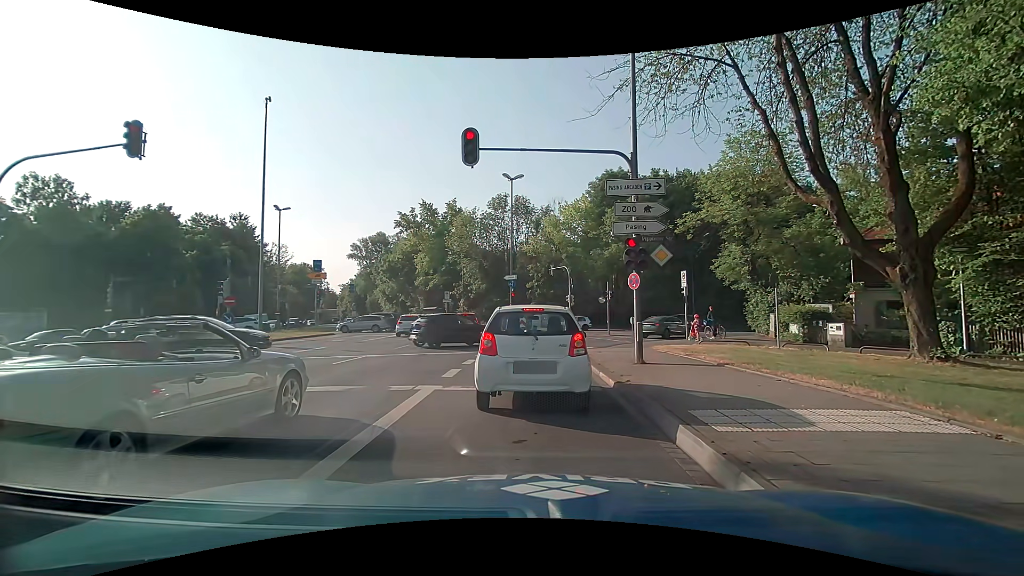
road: primary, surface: asphalt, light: Day
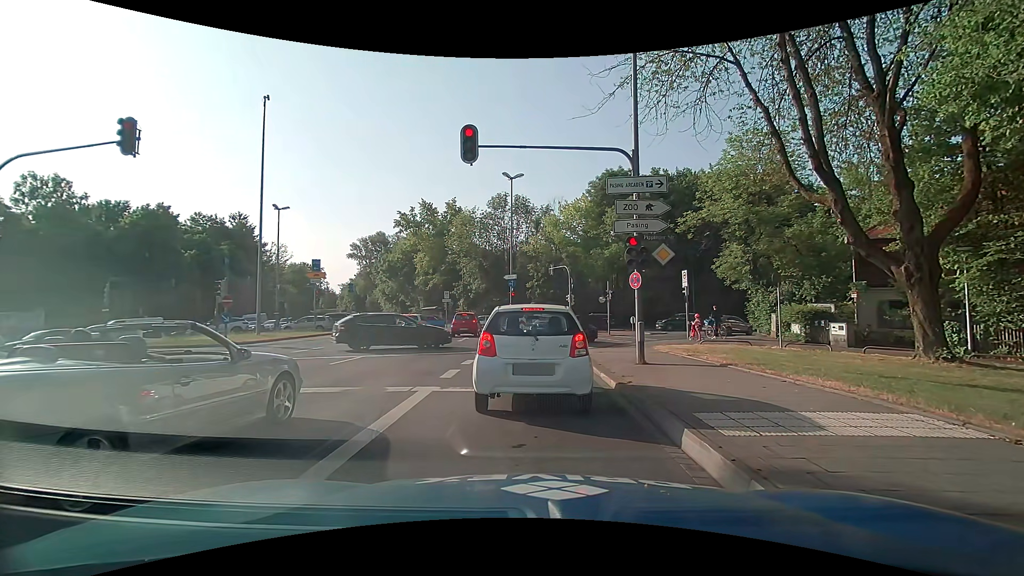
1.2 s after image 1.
(0.0, +0.2) m; 0°
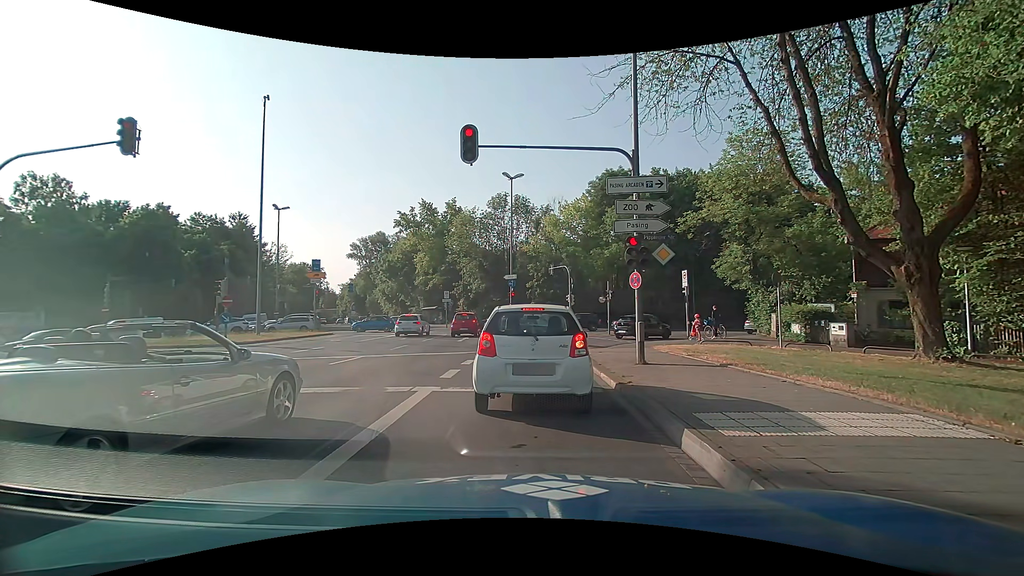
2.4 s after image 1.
(0.0, +0.1) m; 0°
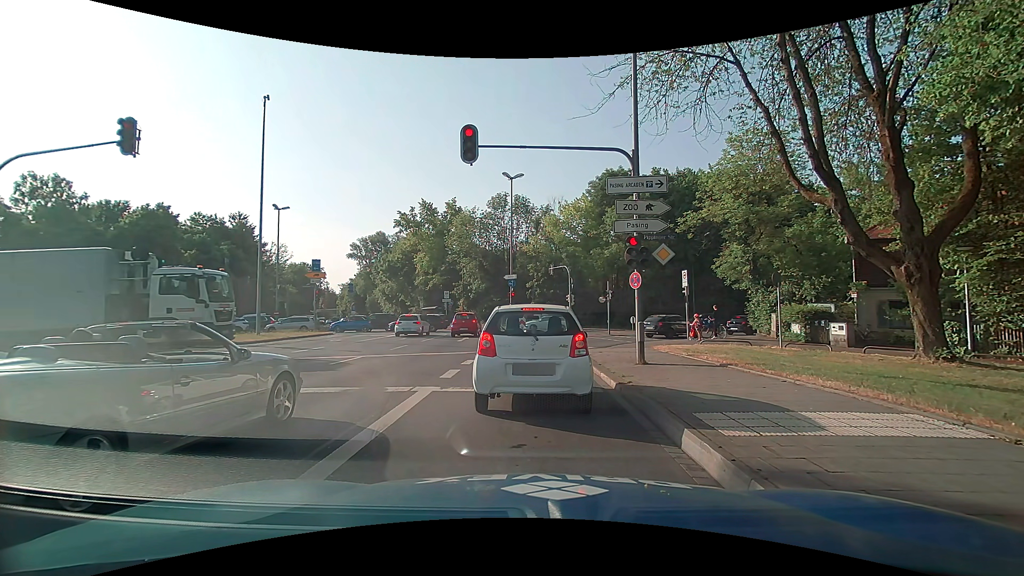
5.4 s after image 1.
(0.0, 0.0) m; 0°
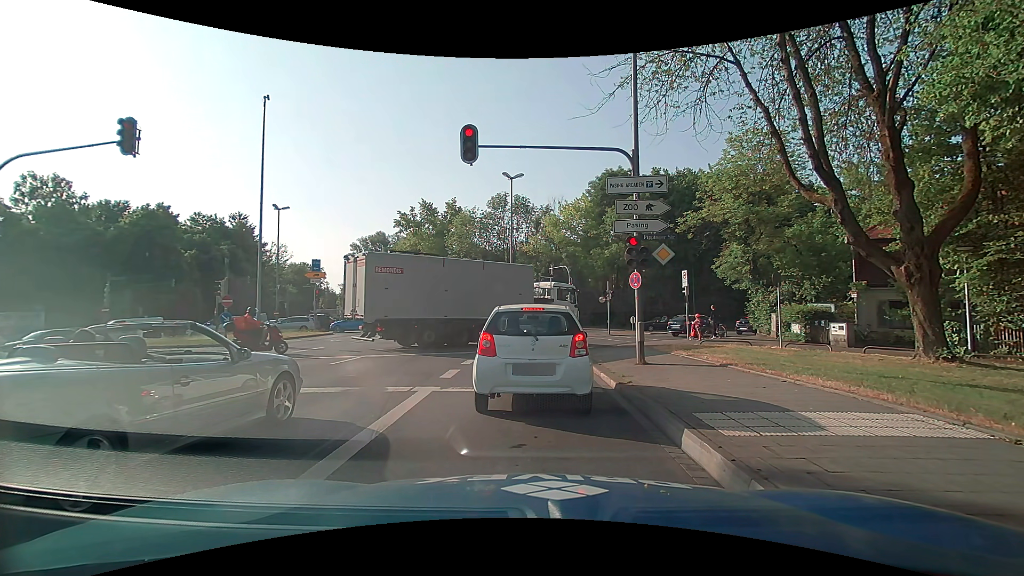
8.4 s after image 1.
(0.0, 0.0) m; 0°
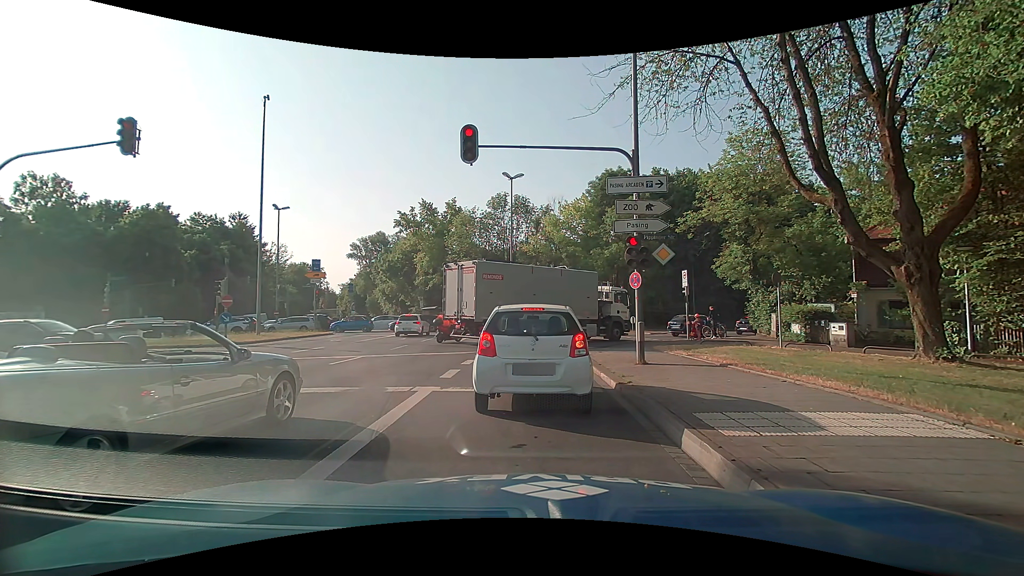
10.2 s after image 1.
(0.0, 0.0) m; 0°
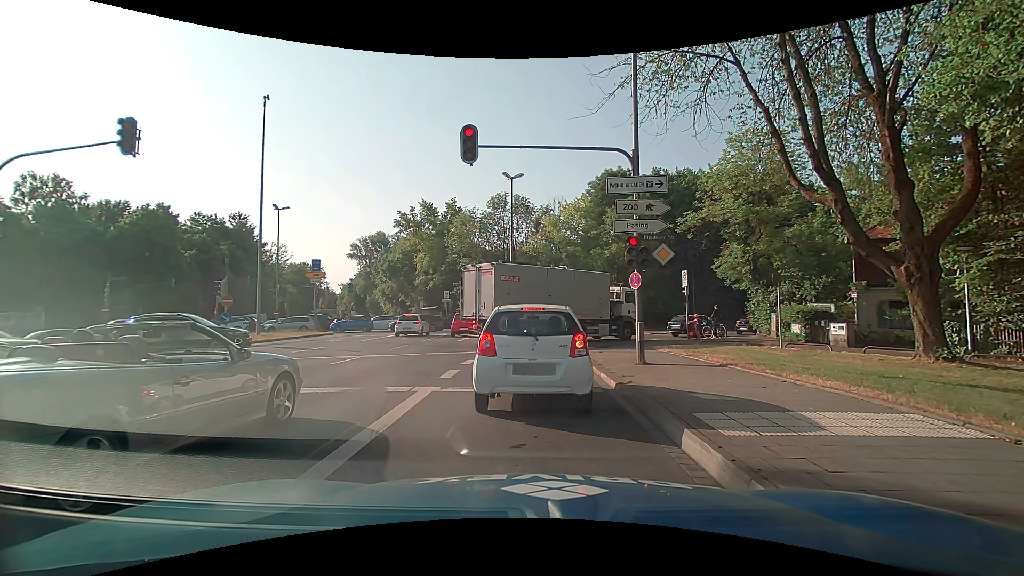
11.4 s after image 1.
(0.0, 0.0) m; 0°
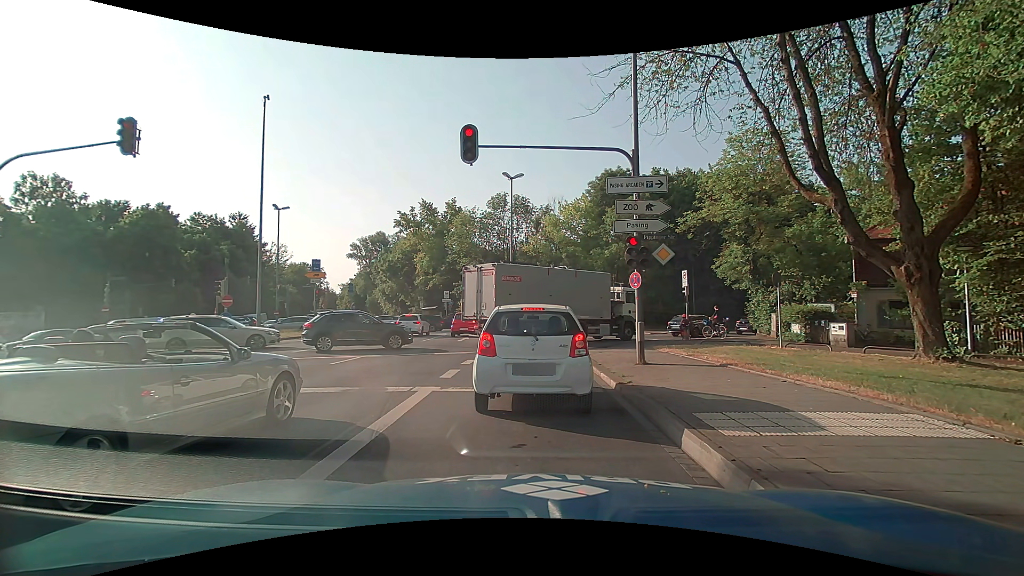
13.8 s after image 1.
(0.0, 0.0) m; 0°
